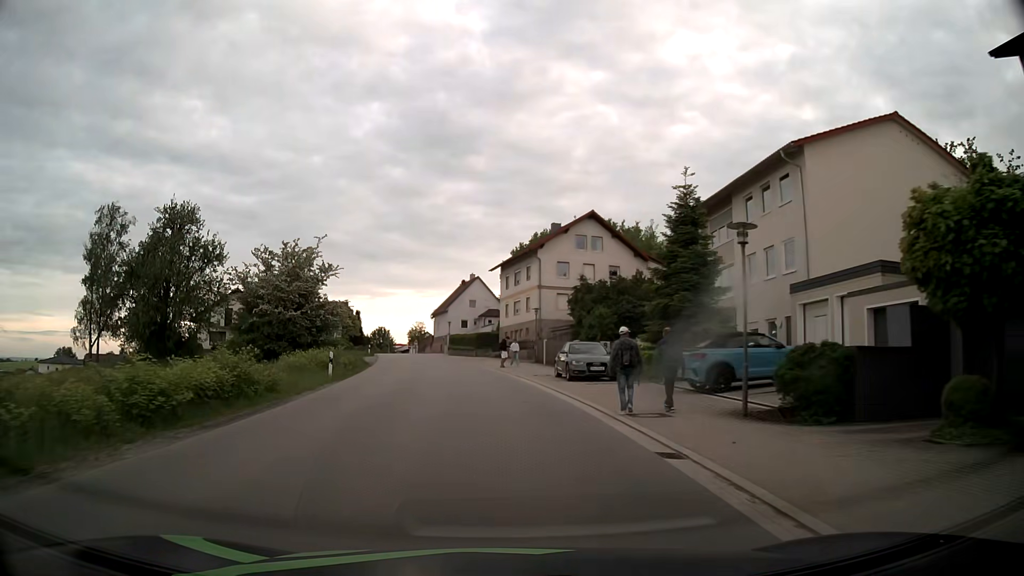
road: tertiary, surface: asphalt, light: Day
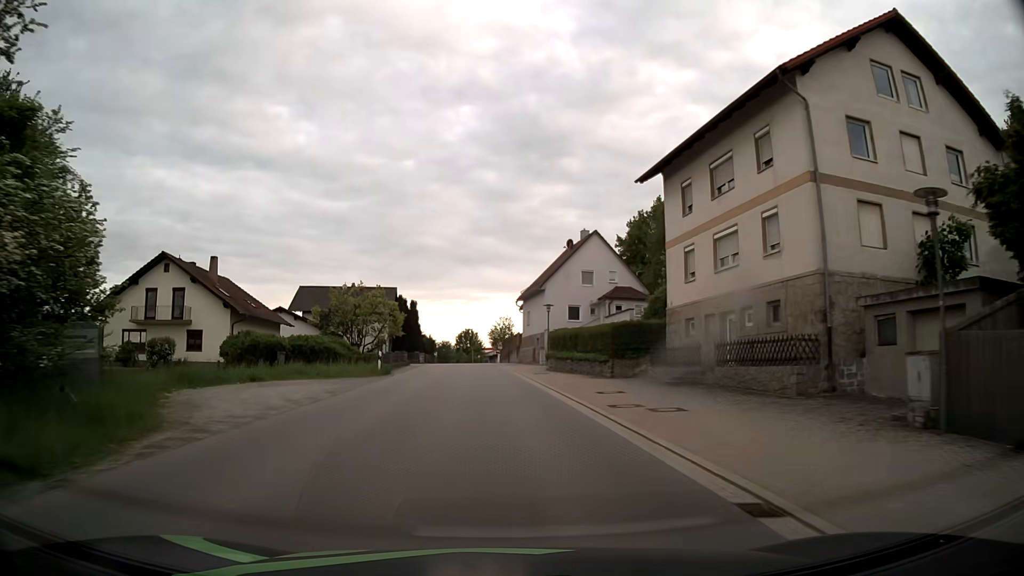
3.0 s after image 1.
(-3.2, +37.9) m; -8°
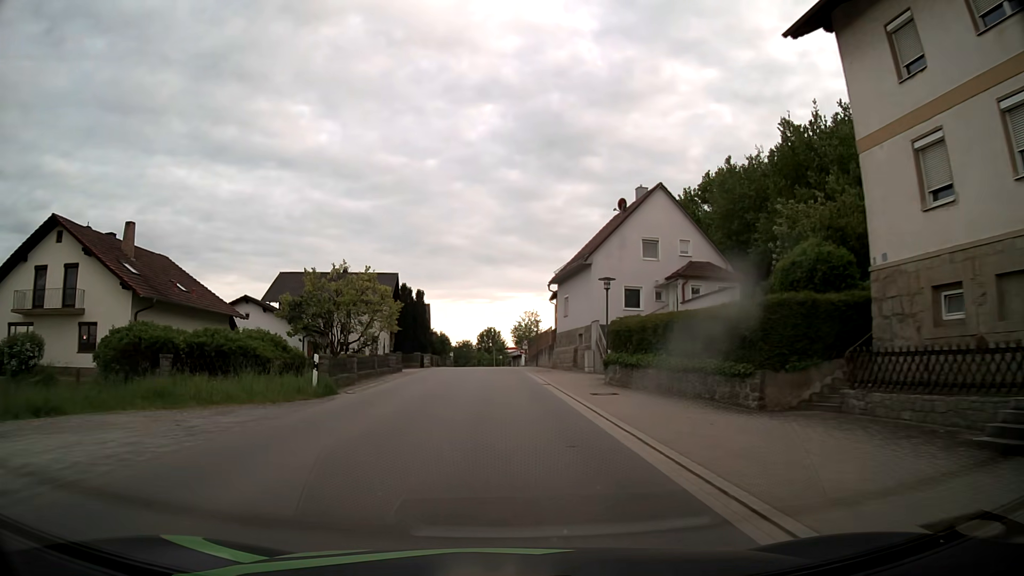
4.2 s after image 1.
(-0.3, +15.2) m; -2°
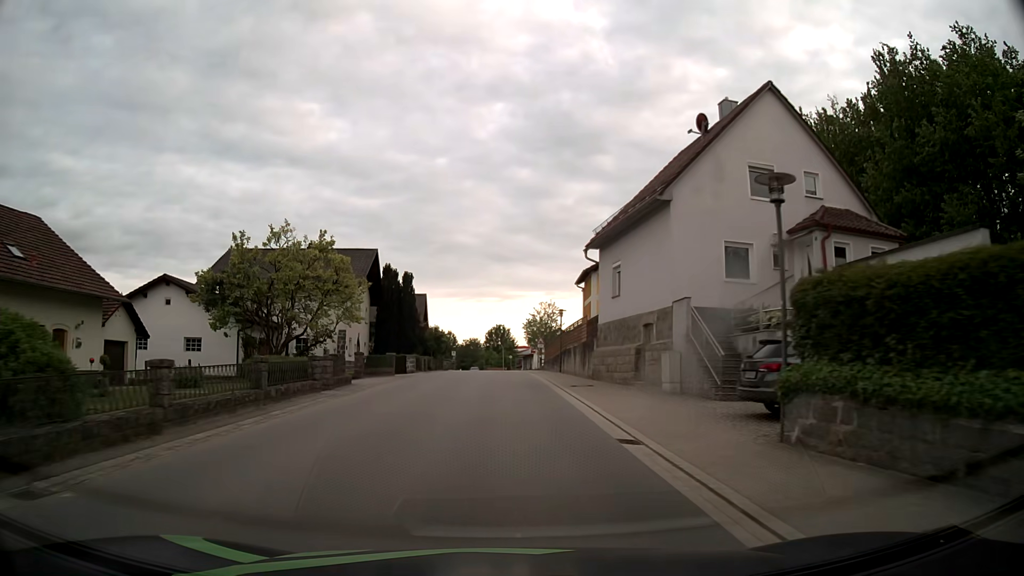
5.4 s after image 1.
(-0.2, +15.3) m; -1°
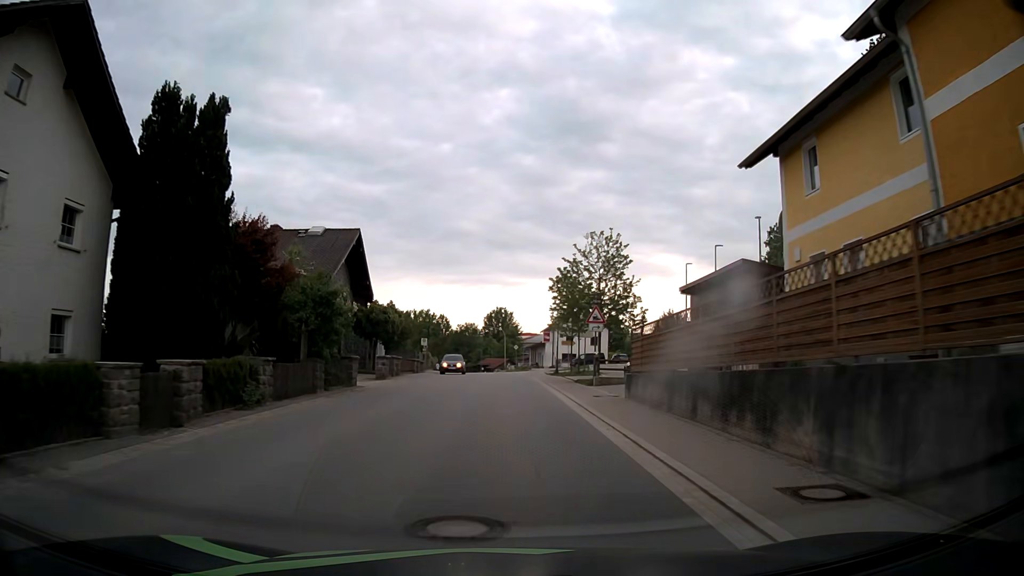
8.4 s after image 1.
(0.0, +38.4) m; 0°
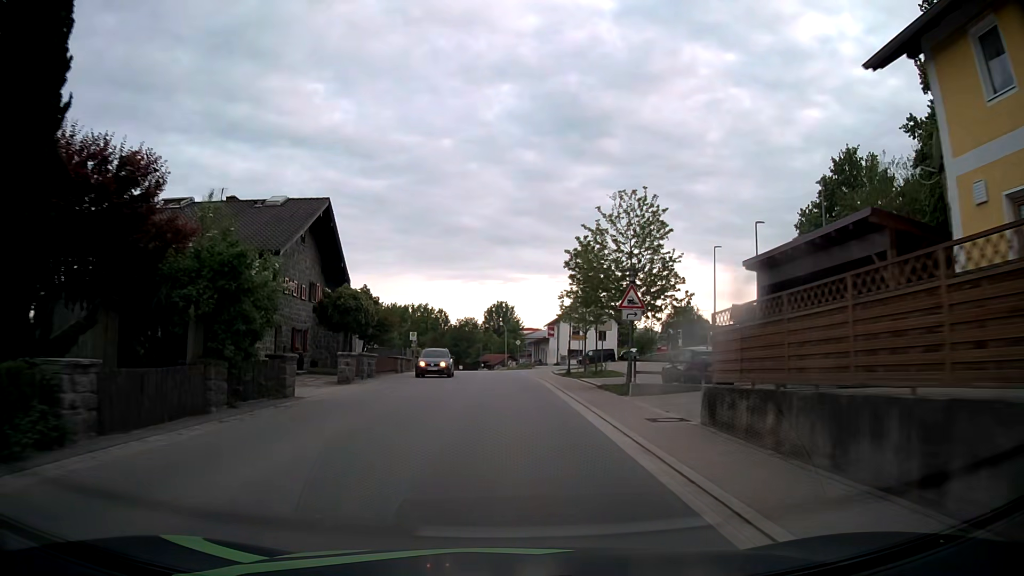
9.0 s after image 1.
(0.0, +7.8) m; 0°
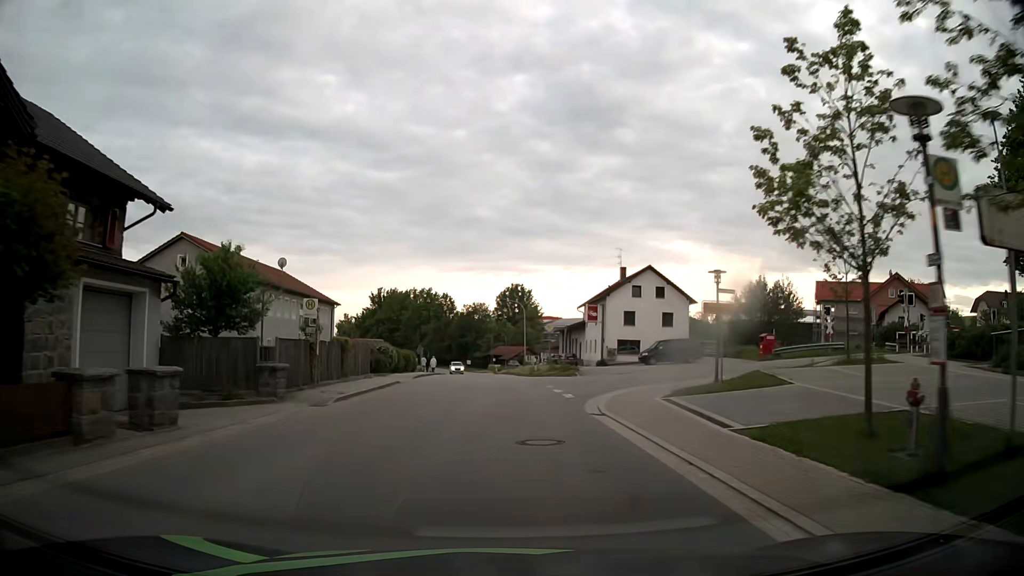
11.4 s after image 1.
(-0.3, +31.2) m; -1°
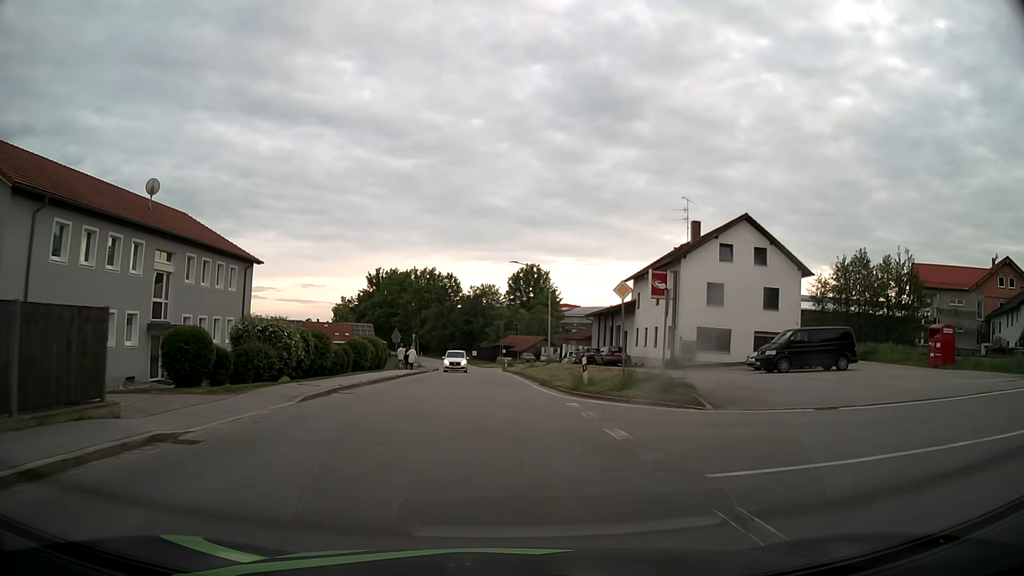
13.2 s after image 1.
(-0.3, +23.5) m; -1°
(0, +10) (0, +20) (0, +30) (-1, +40) (-1, +50) (-1, +60) (-2, +70) (-3, +80) (-4, +90) (-6, +100) m
